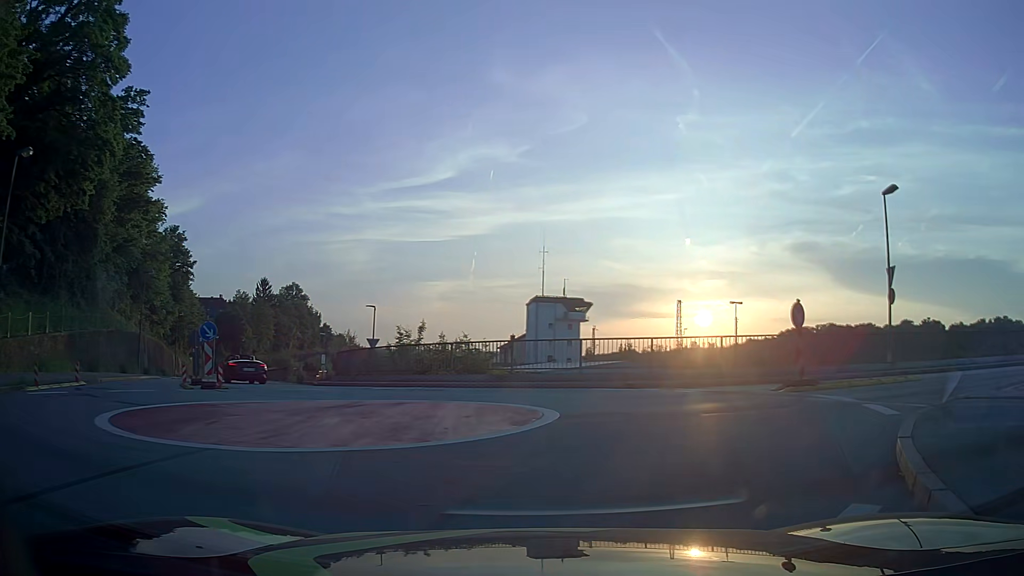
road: residential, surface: asphalt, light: Day
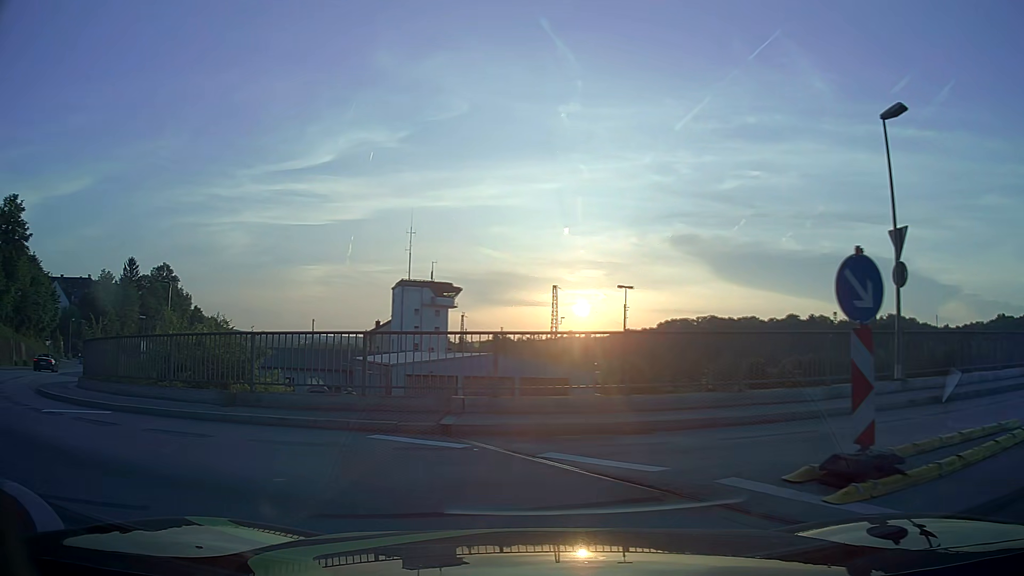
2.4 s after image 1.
(+1.9, +9.4) m; +10°
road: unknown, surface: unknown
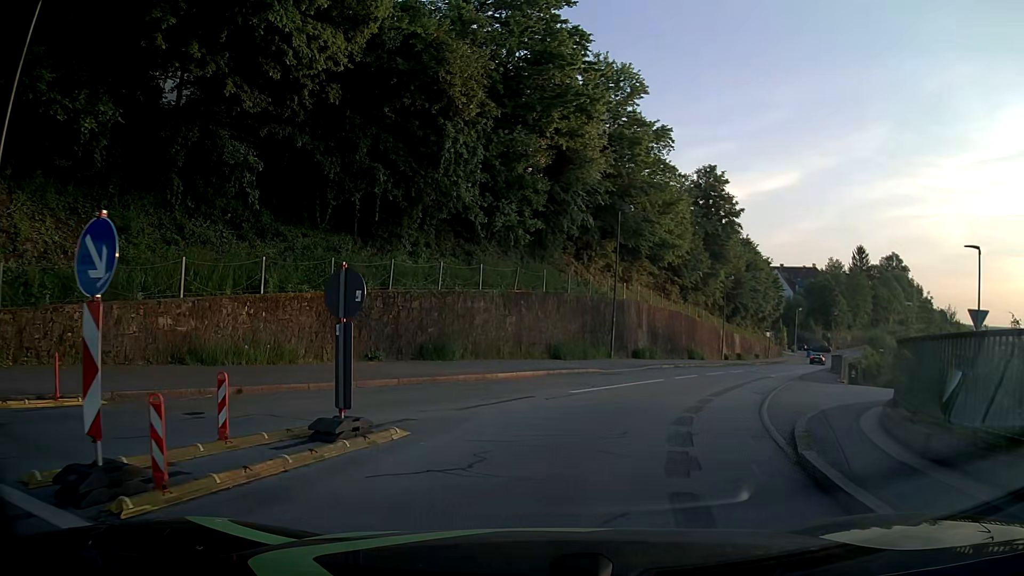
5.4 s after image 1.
(-7.0, +9.2) m; -62°
(+1, +10) (+4, +19) (+9, +28) (+13, +37) (+18, +46) (+23, +55) (+27, +64) (+32, +73) (+37, +81) (+42, +90) m
